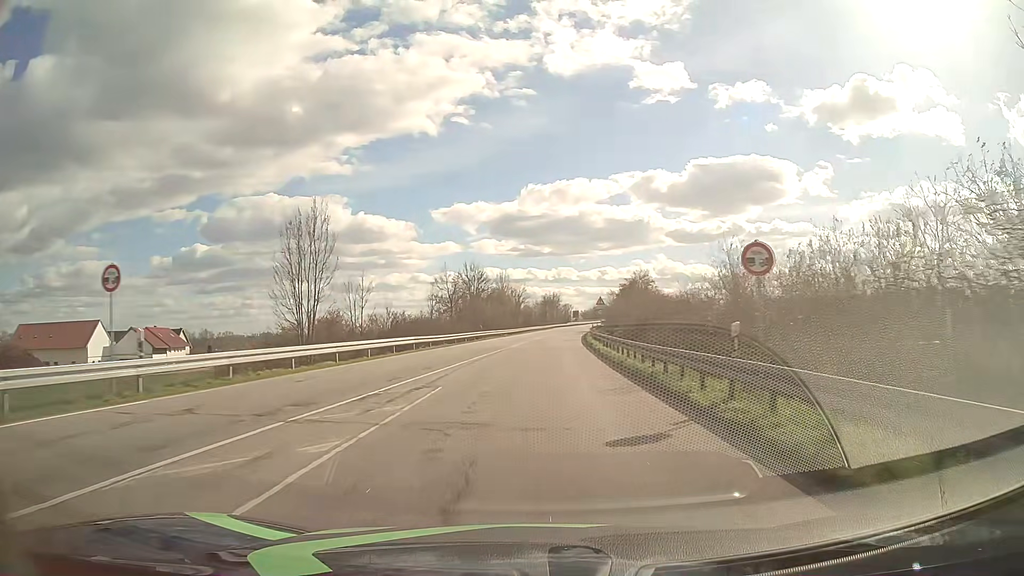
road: primary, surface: asphalt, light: Day
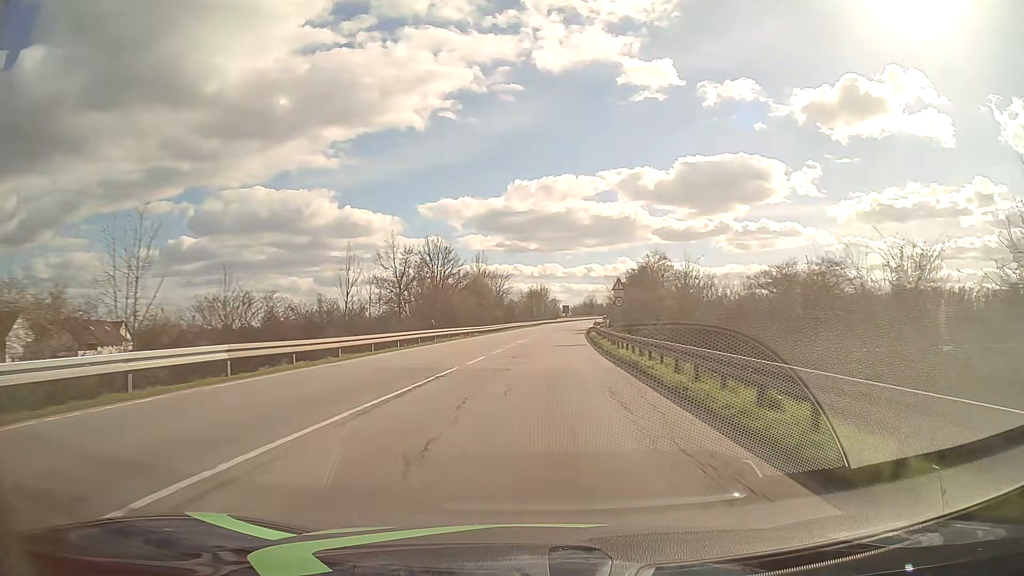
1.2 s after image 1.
(+0.2, +21.5) m; +1°
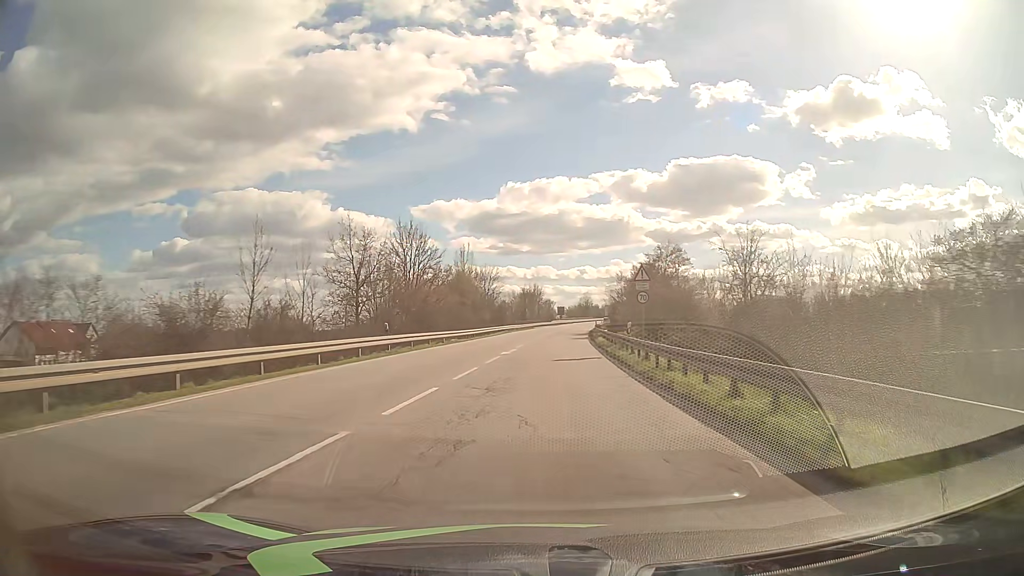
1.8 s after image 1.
(0.0, +10.8) m; 0°
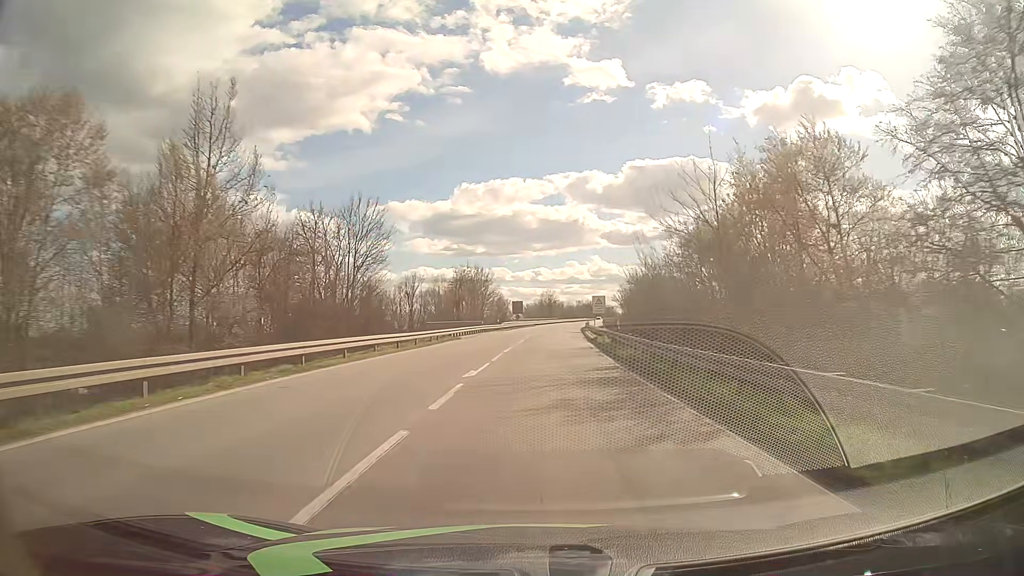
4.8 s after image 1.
(+2.0, +53.6) m; +4°
(0, +10) (0, +20) (+1, +30) (+1, +40) (+1, +50) (+2, +60) (+3, +70) (+3, +80) (+4, +90) (+5, +100) m
